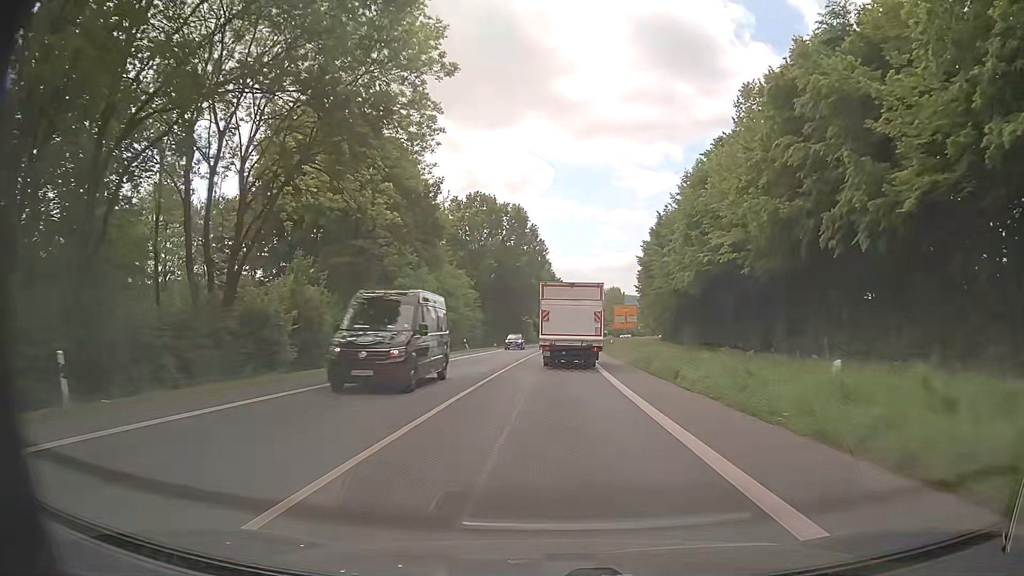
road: primary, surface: asphalt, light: Day
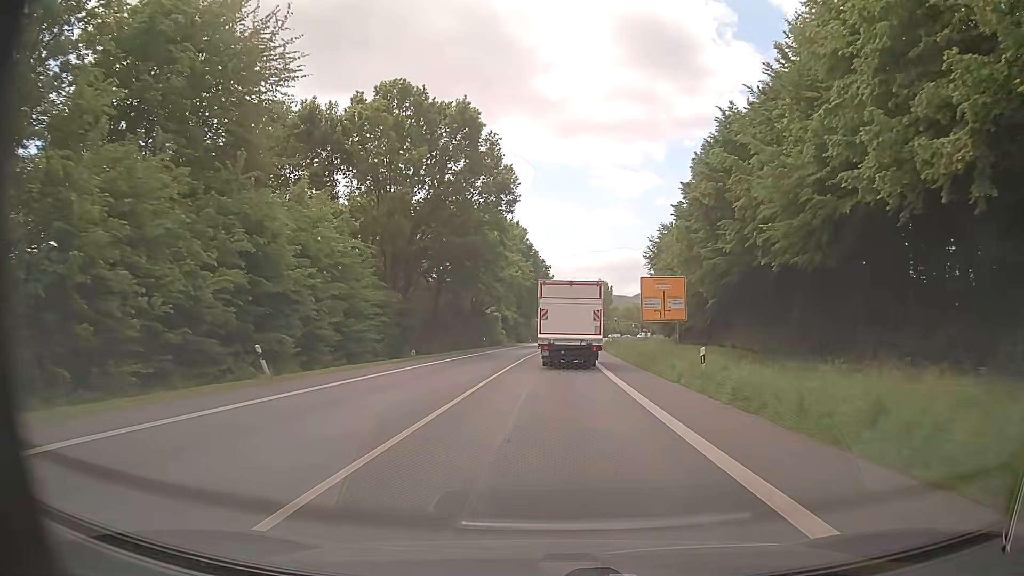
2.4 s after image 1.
(+0.7, +41.0) m; +2°
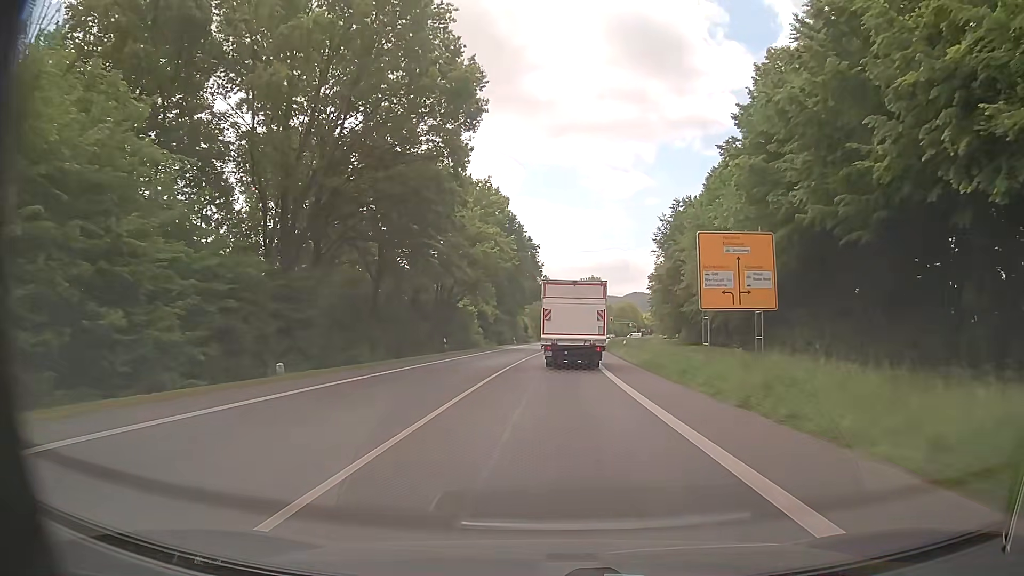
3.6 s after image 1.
(+0.2, +20.6) m; +1°
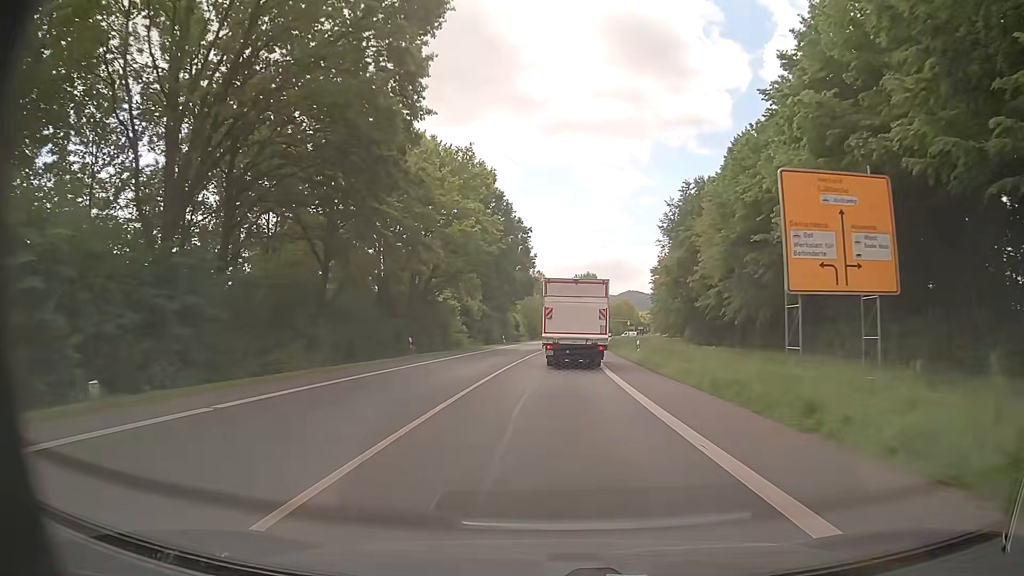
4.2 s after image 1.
(0.0, +10.3) m; 0°
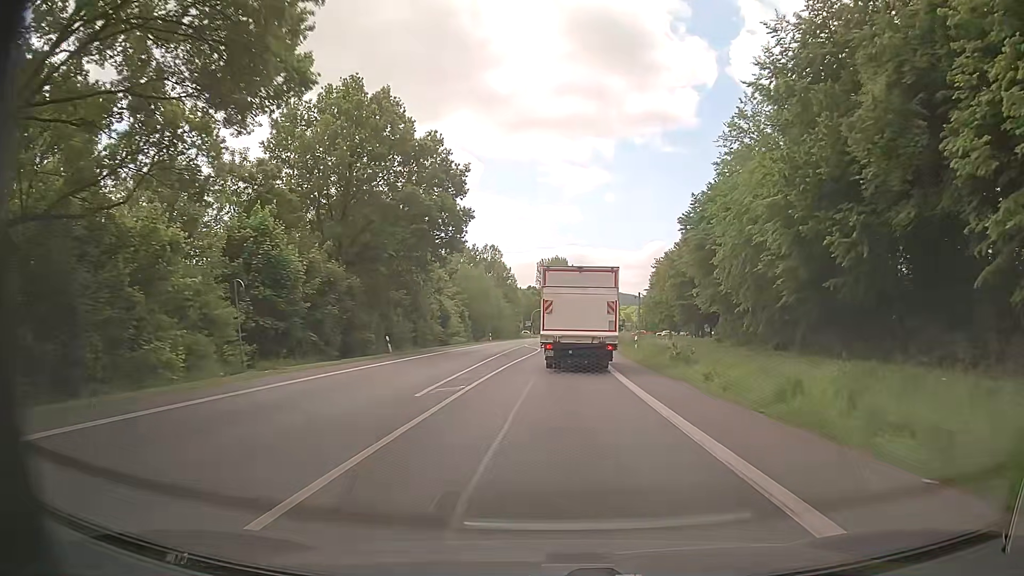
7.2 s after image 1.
(+1.4, +49.6) m; +3°
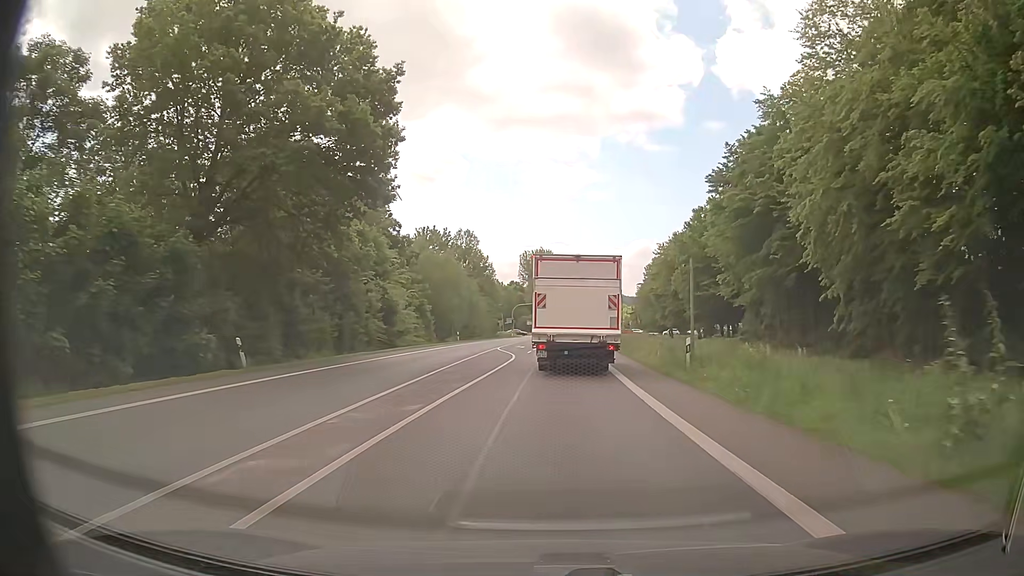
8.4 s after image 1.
(+0.3, +17.6) m; +1°
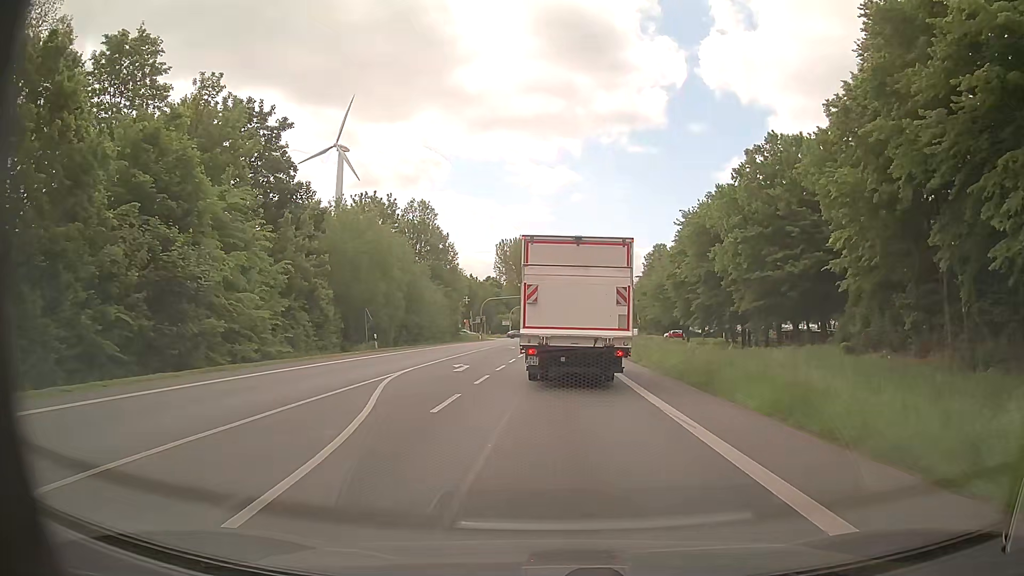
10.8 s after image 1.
(+0.5, +27.8) m; +2°
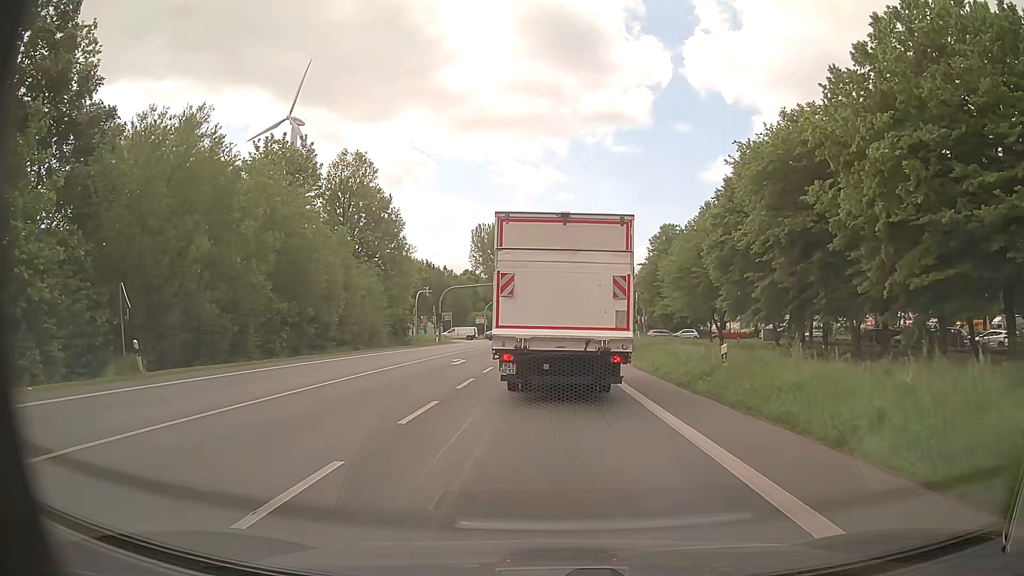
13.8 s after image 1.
(+0.3, +25.2) m; +1°
(0, +10) (0, +20) (0, +30) (0, +40) (0, +50) (0, +60) (+1, +70) (+1, +80) (+2, +90) (+2, +100) m
